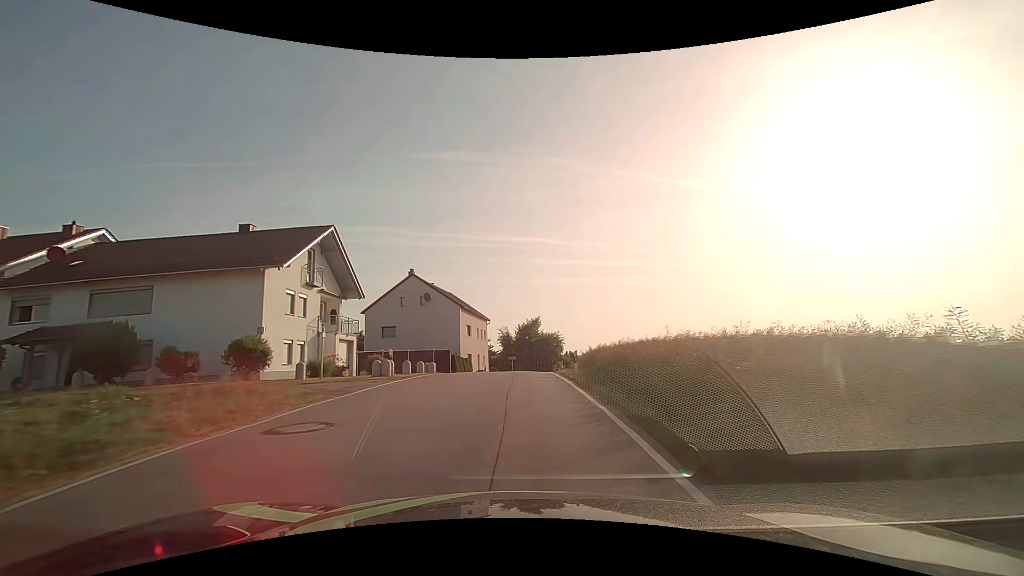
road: secondary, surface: asphalt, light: Day
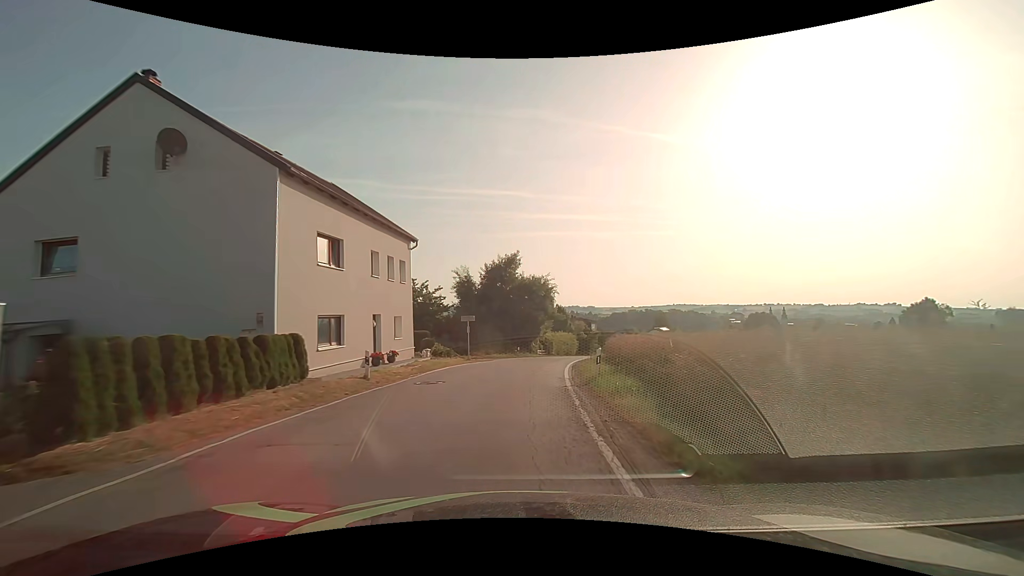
(+0.7, +31.5) m; +3°
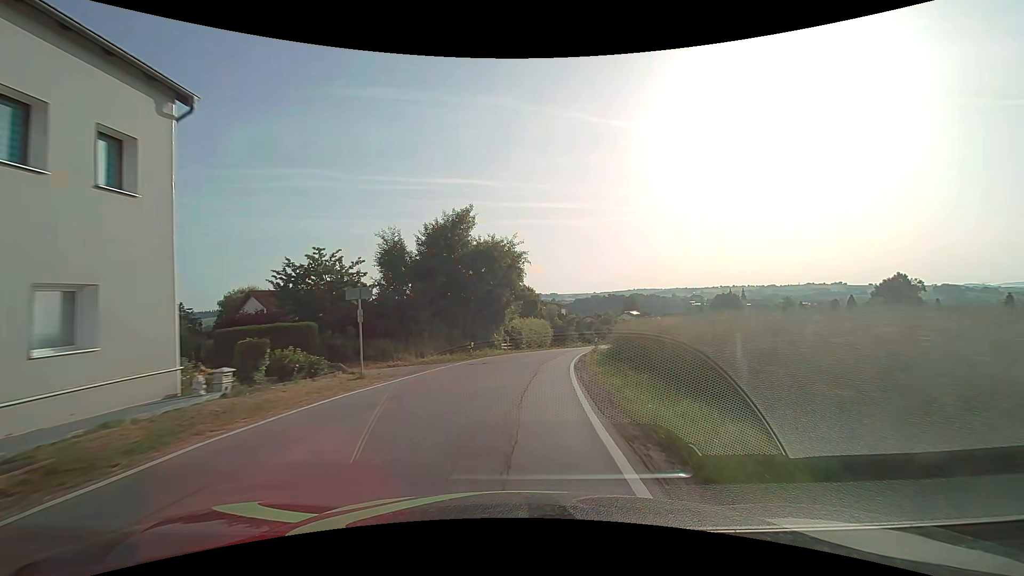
(+0.5, +16.2) m; +5°
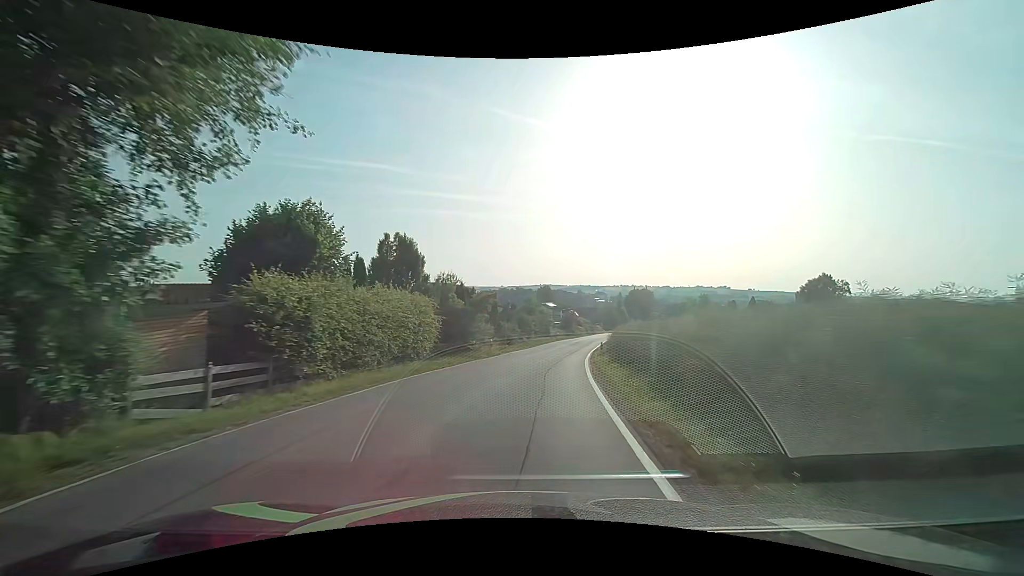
(+2.7, +32.9) m; +10°
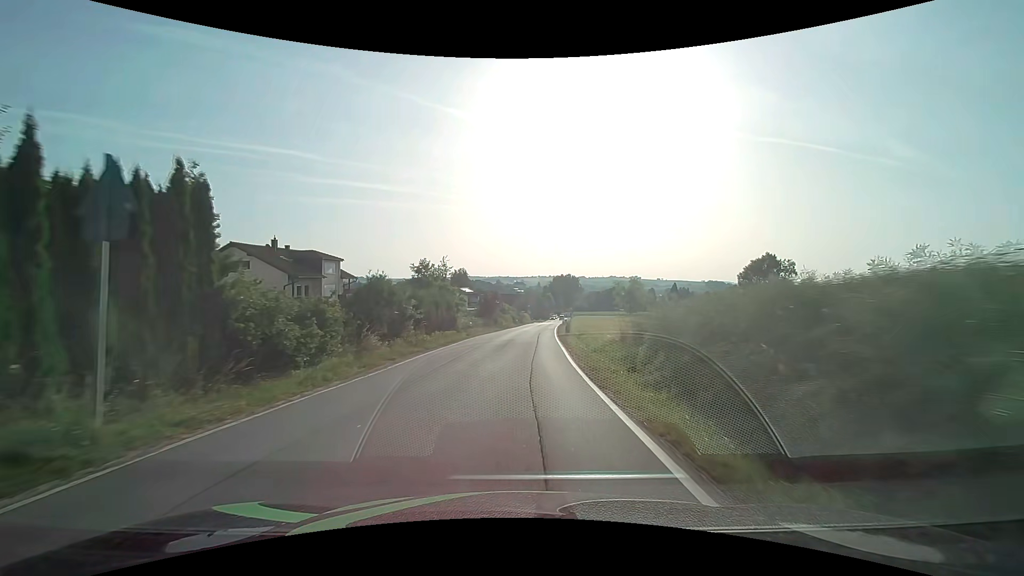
(+3.1, +32.1) m; +10°
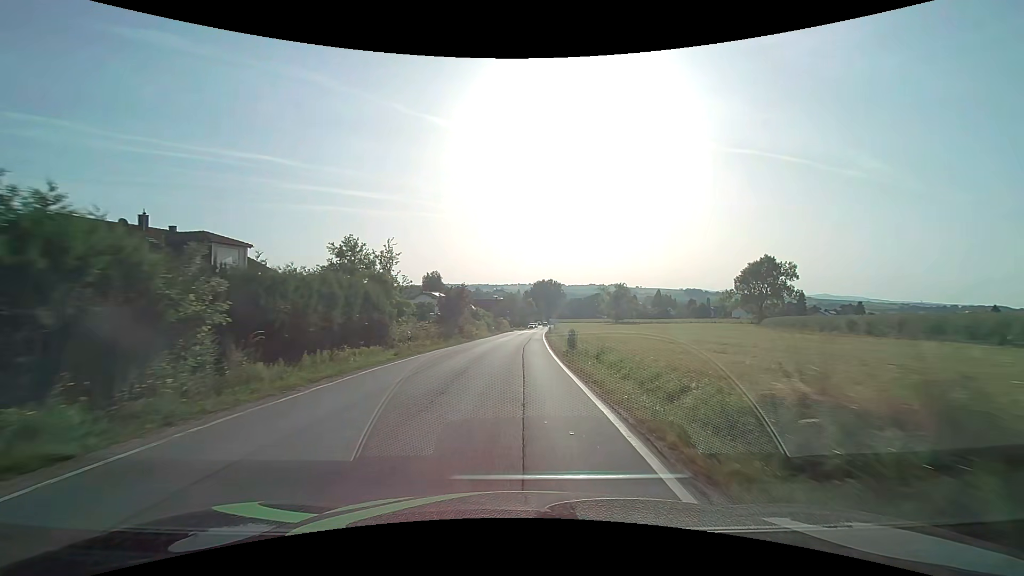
(+0.4, +15.6) m; +3°
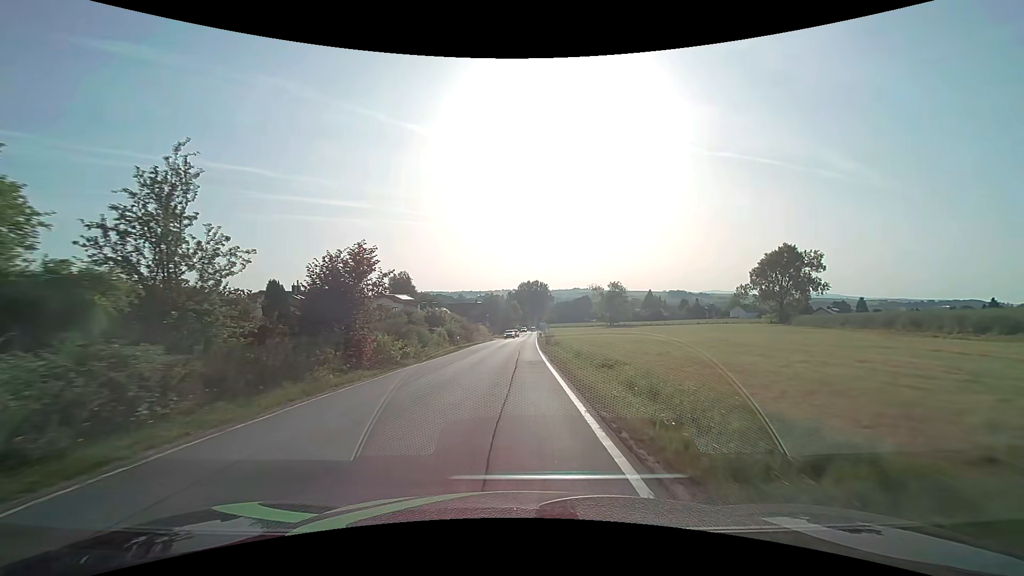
(+0.3, +23.0) m; +1°
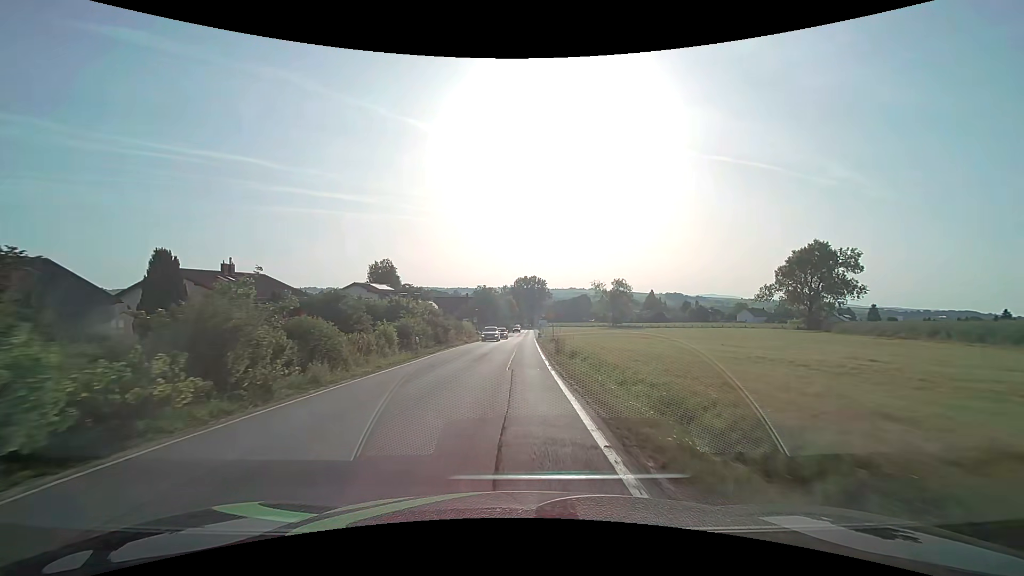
(+0.1, +15.3) m; 0°
(0, +10) (0, +20) (0, +30) (+1, +40) (+1, +50) (+1, +60) (+1, +70) (+2, +80) (+2, +90) (+2, +100) m
